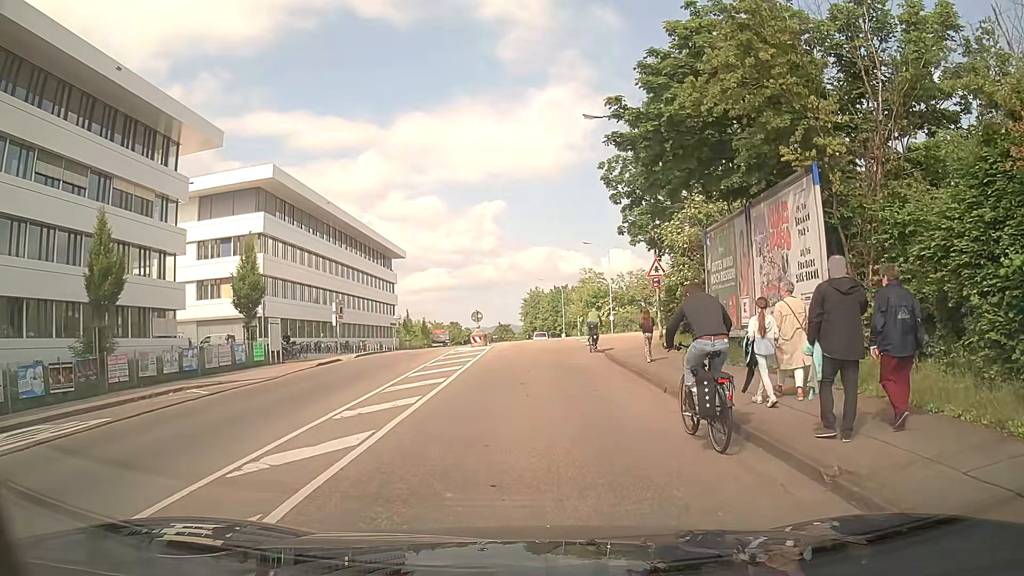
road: unclassified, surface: asphalt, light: Day
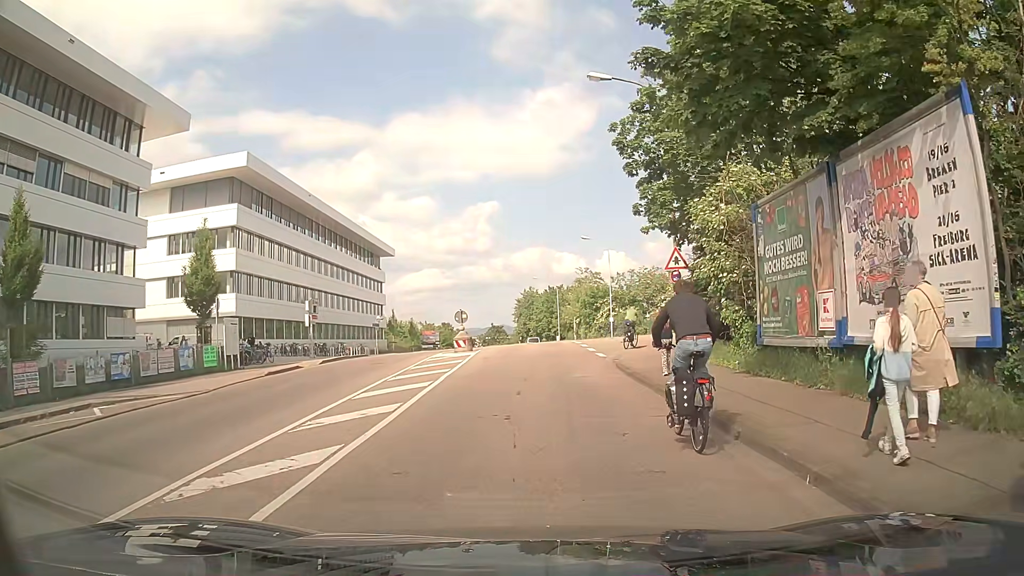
(0.0, +4.7) m; +1°
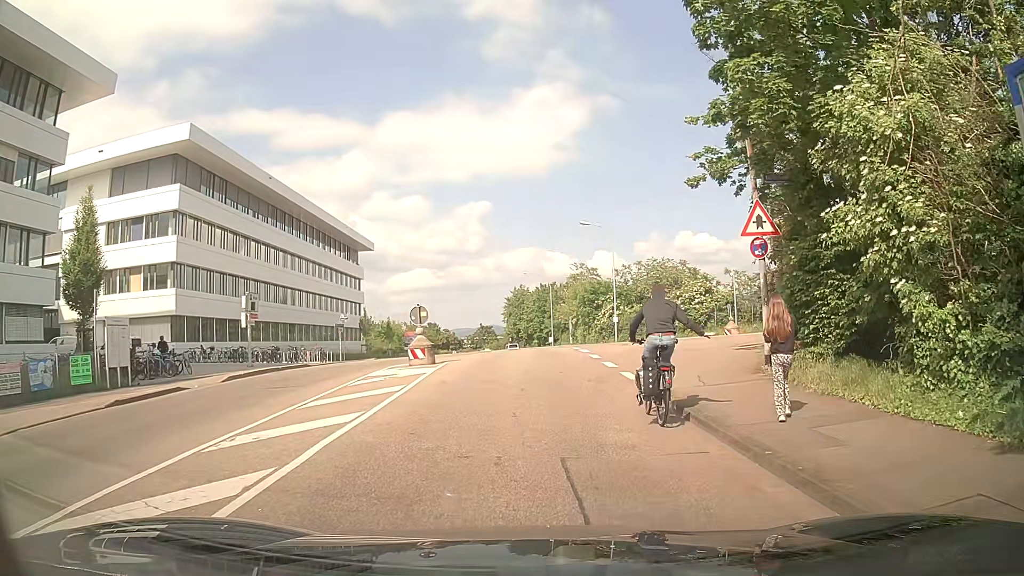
(-0.1, +8.9) m; 0°
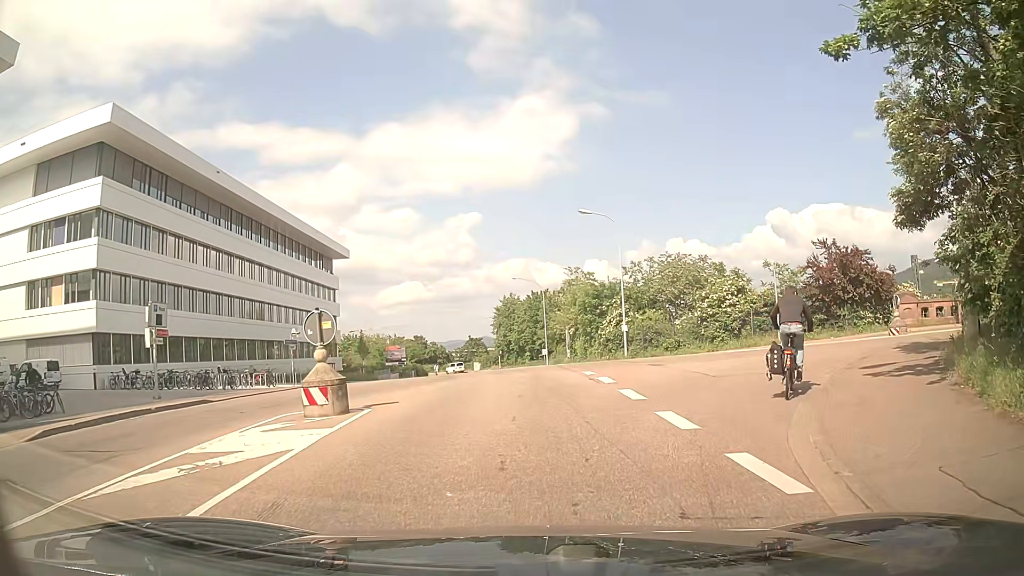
(+0.1, +9.1) m; +2°
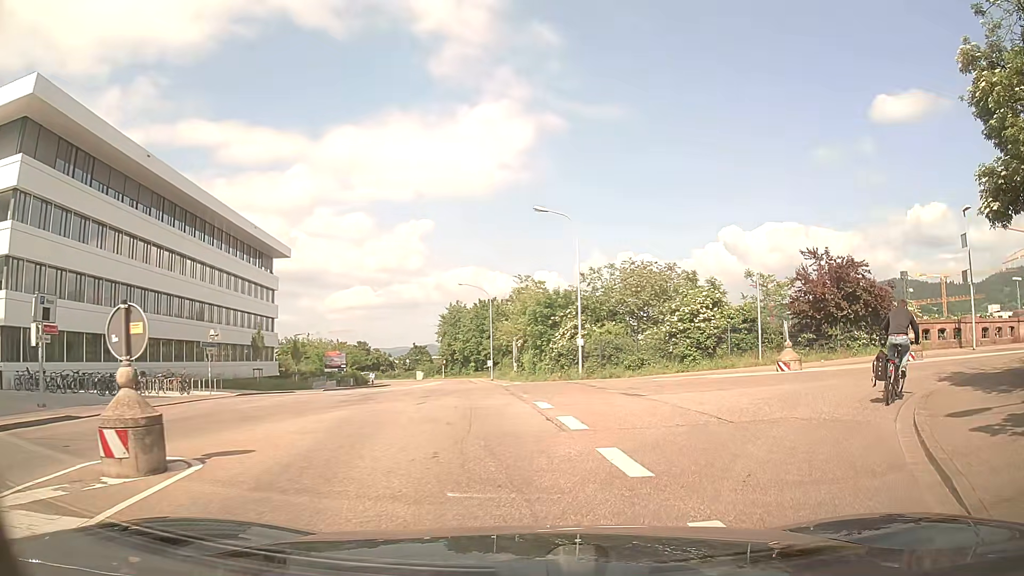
(0.0, +4.7) m; +5°
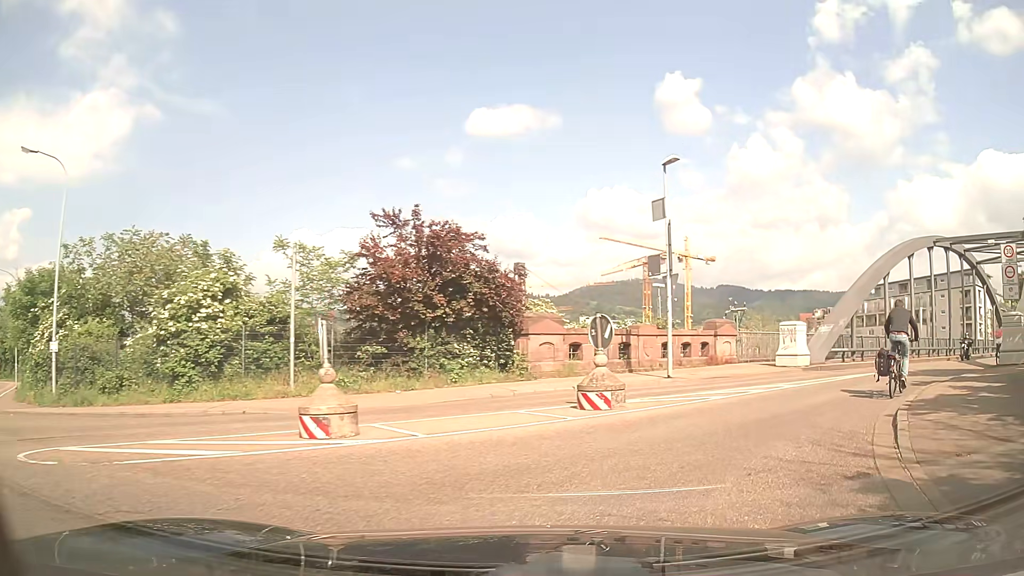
(+3.4, +11.5) m; +37°
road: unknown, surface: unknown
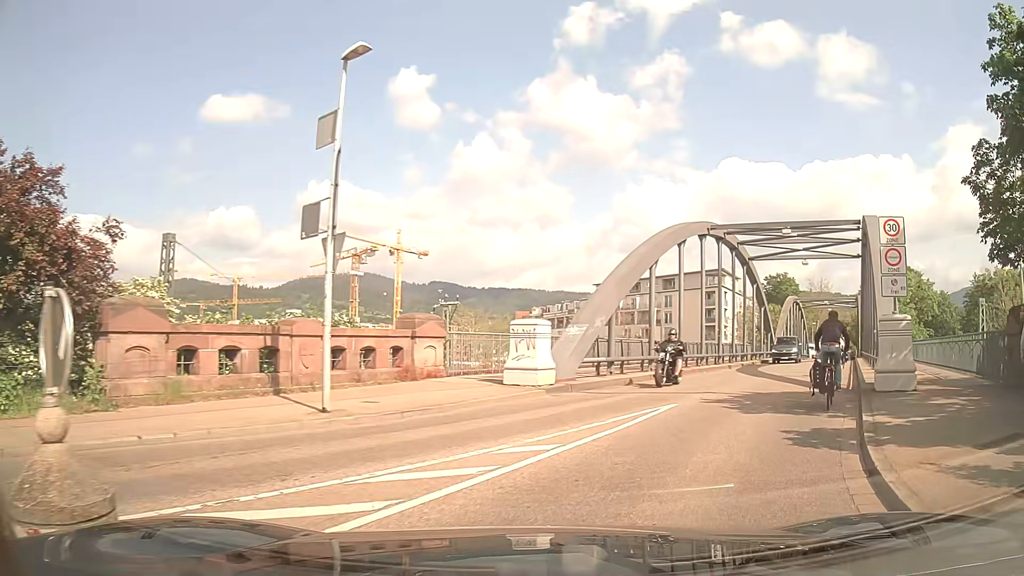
(+1.5, +7.6) m; +24°
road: residential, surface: asphalt
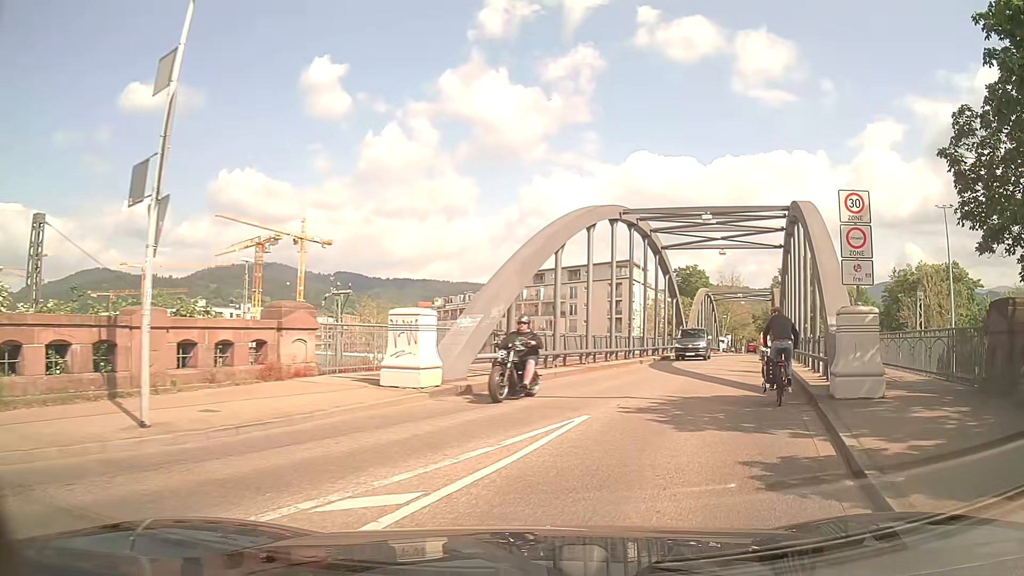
(+0.1, +2.6) m; +7°
(+2, +10) (+5, +19) (+9, +29) (+12, +38) (+15, +47) (+18, +57) (+20, +67) (+24, +76) (+28, +85) (+32, +94) m
